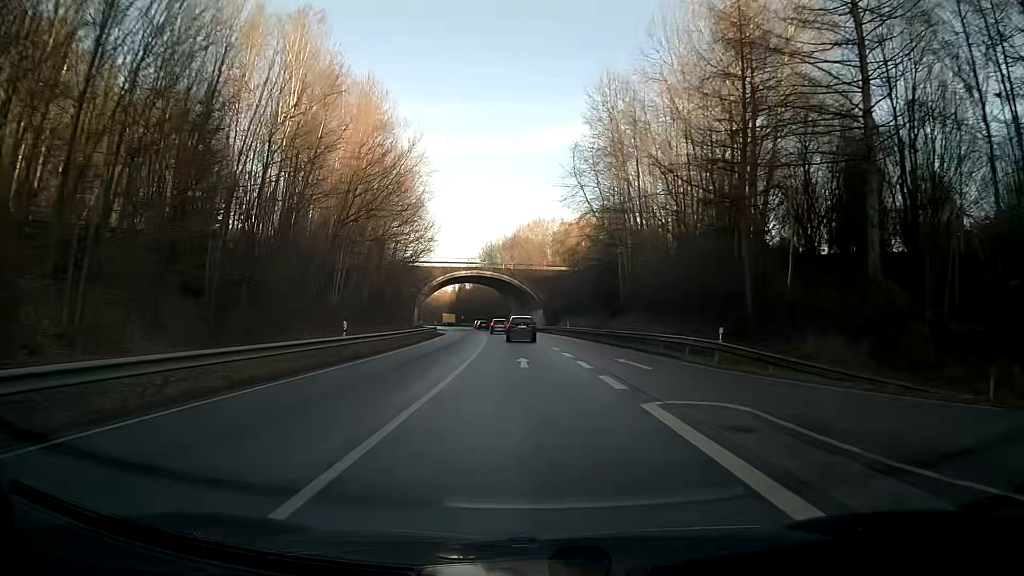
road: primary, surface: asphalt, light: Day
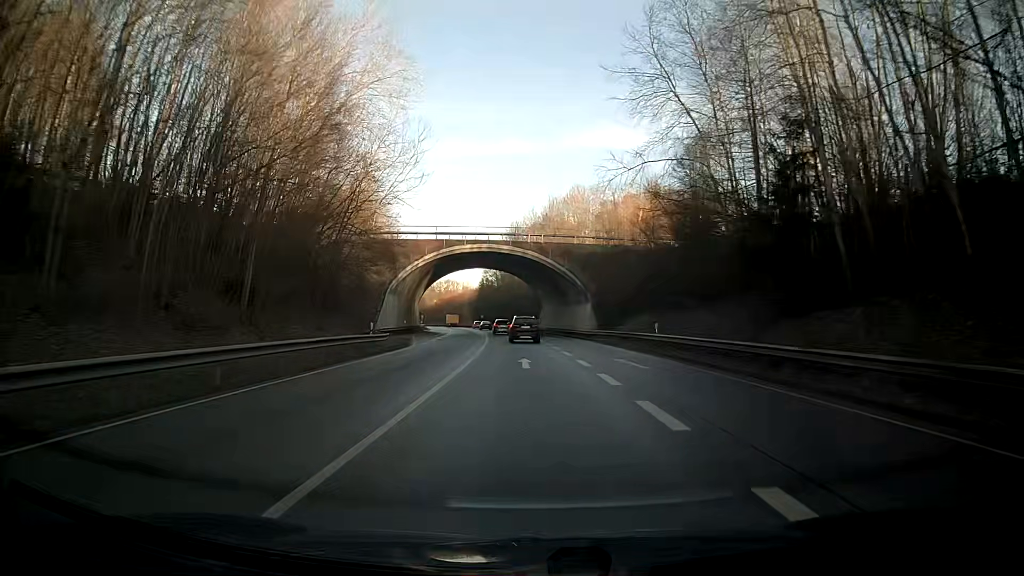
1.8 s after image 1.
(-0.8, +35.1) m; -3°
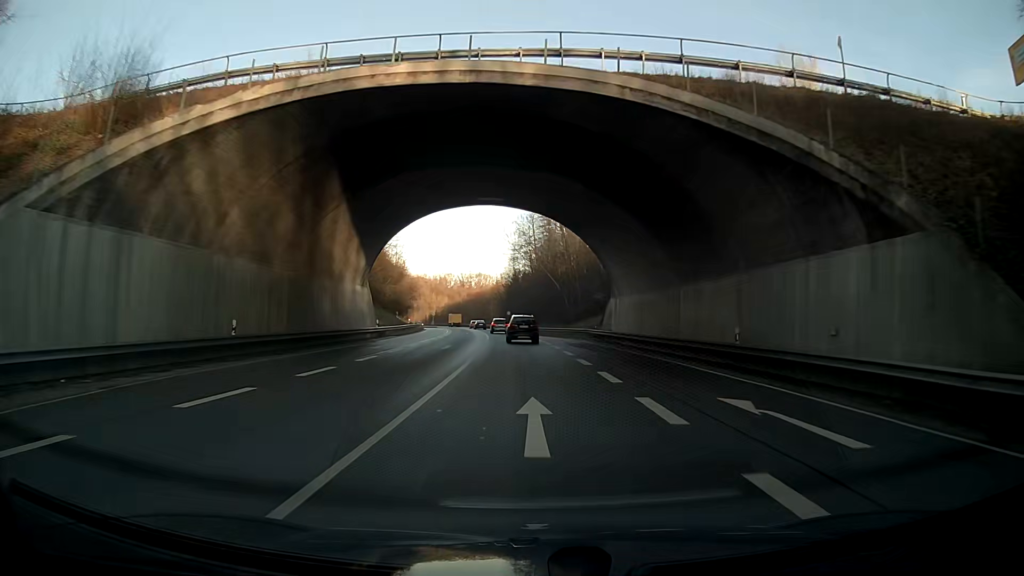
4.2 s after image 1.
(-1.2, +47.5) m; -2°
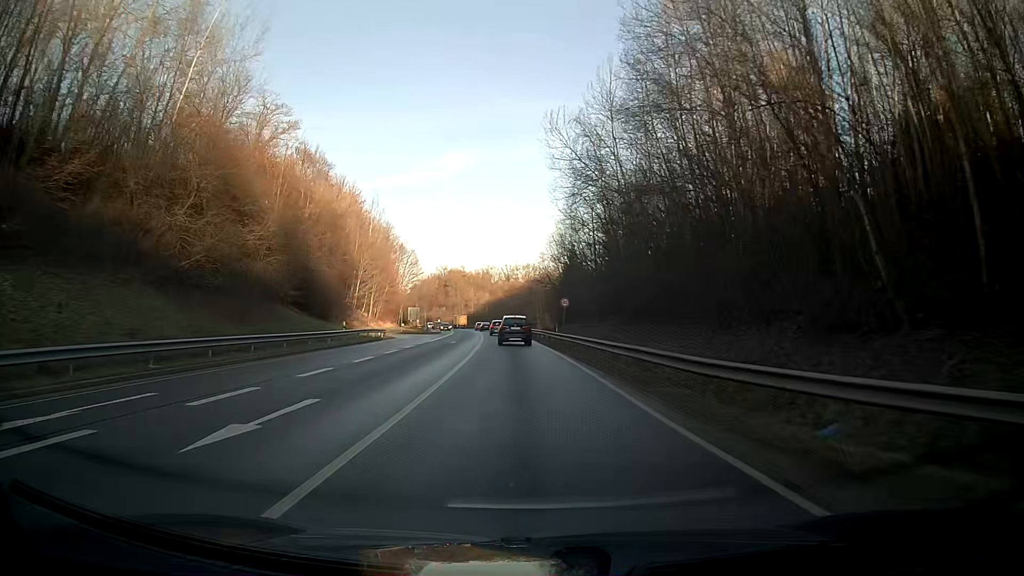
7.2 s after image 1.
(-3.1, +59.9) m; -5°
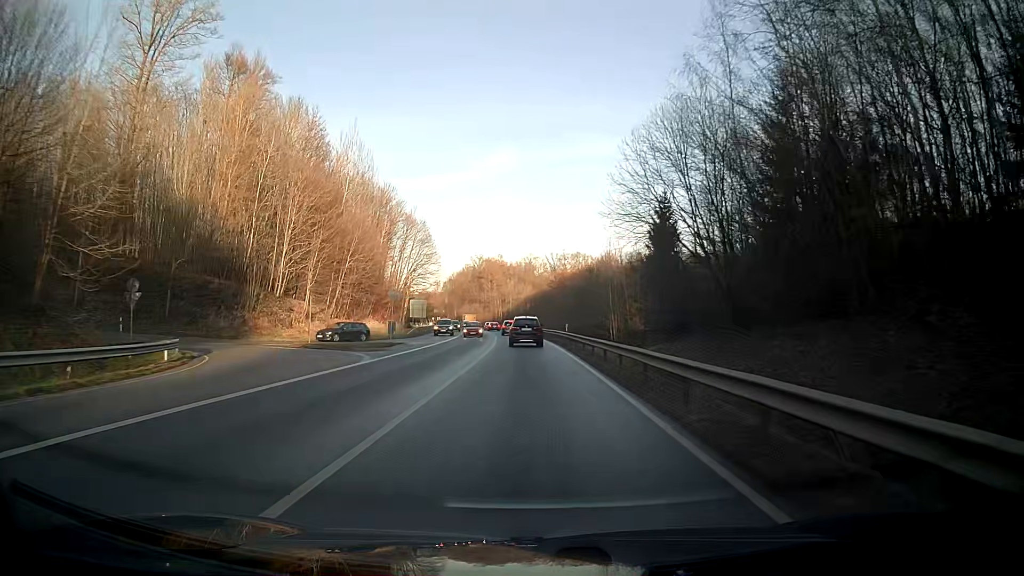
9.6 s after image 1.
(-1.5, +48.4) m; -3°
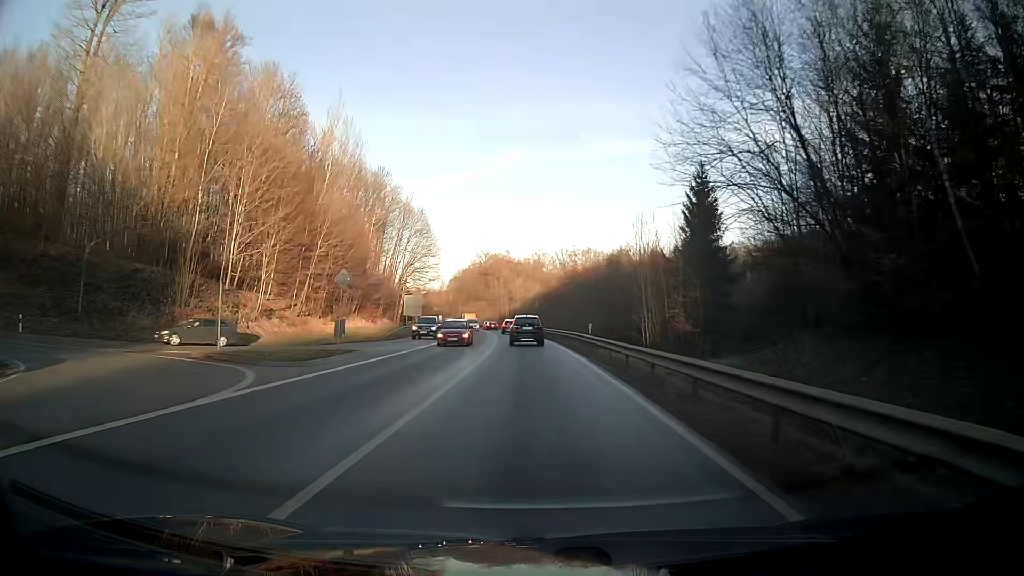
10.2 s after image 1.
(-0.1, +12.2) m; -1°
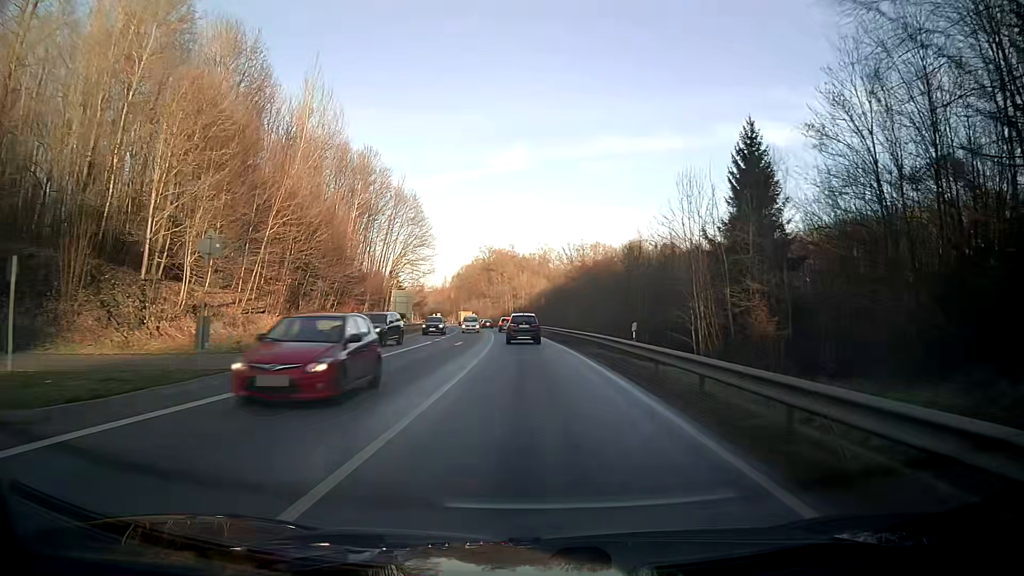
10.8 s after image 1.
(-0.1, +12.2) m; -1°
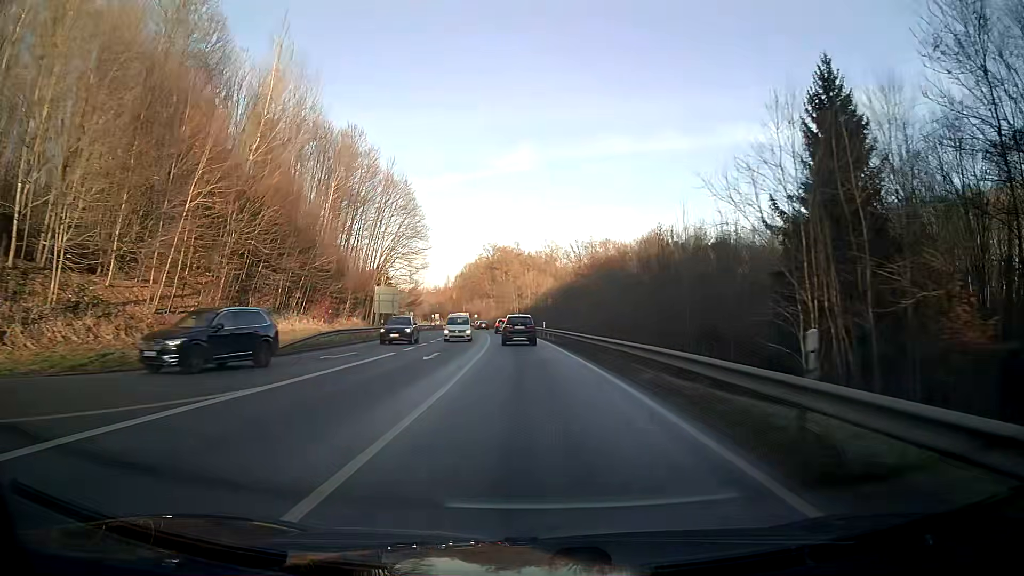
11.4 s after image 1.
(-0.1, +12.2) m; -1°
